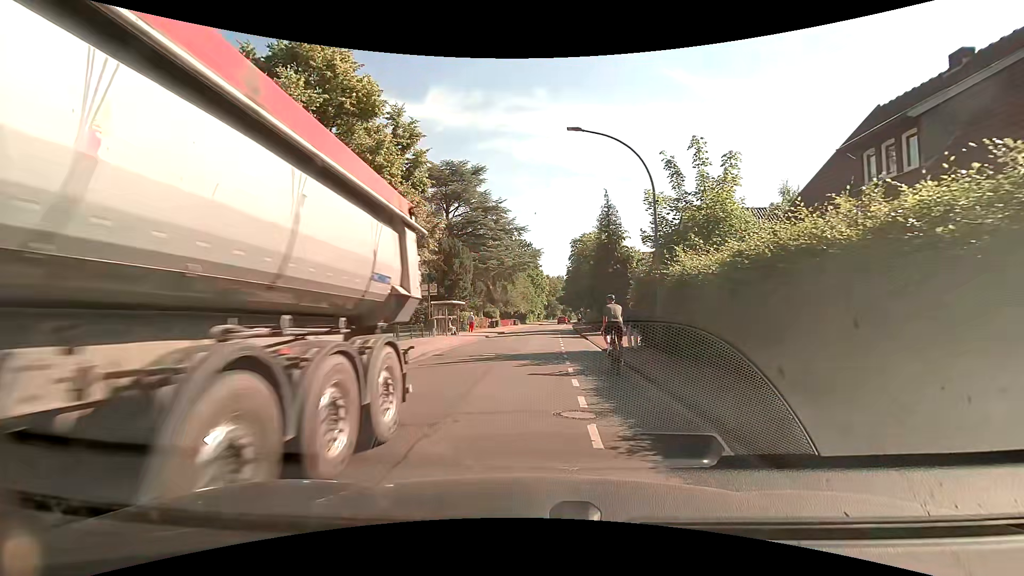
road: tertiary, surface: asphalt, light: Day
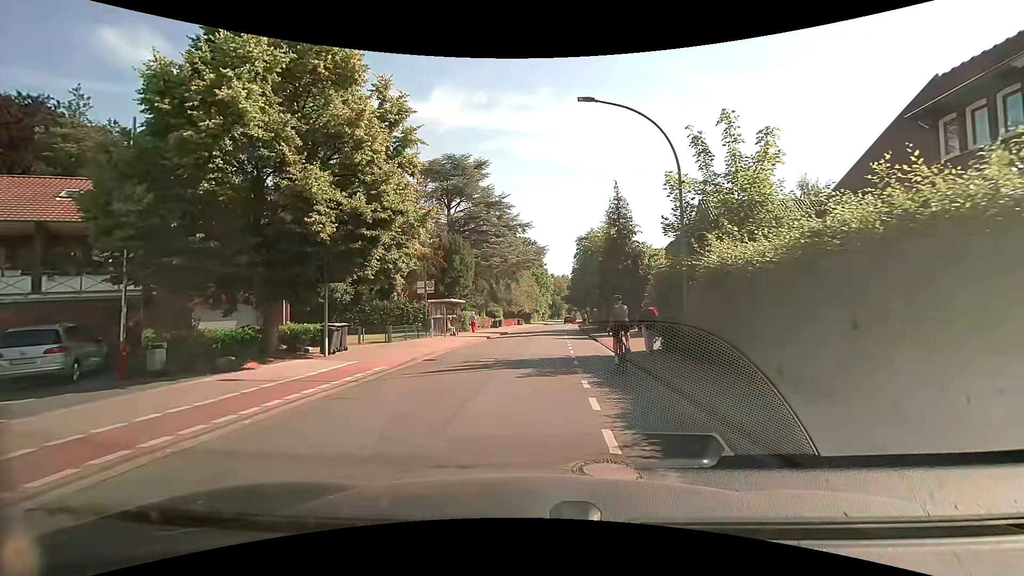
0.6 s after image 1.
(0.0, +2.4) m; +1°
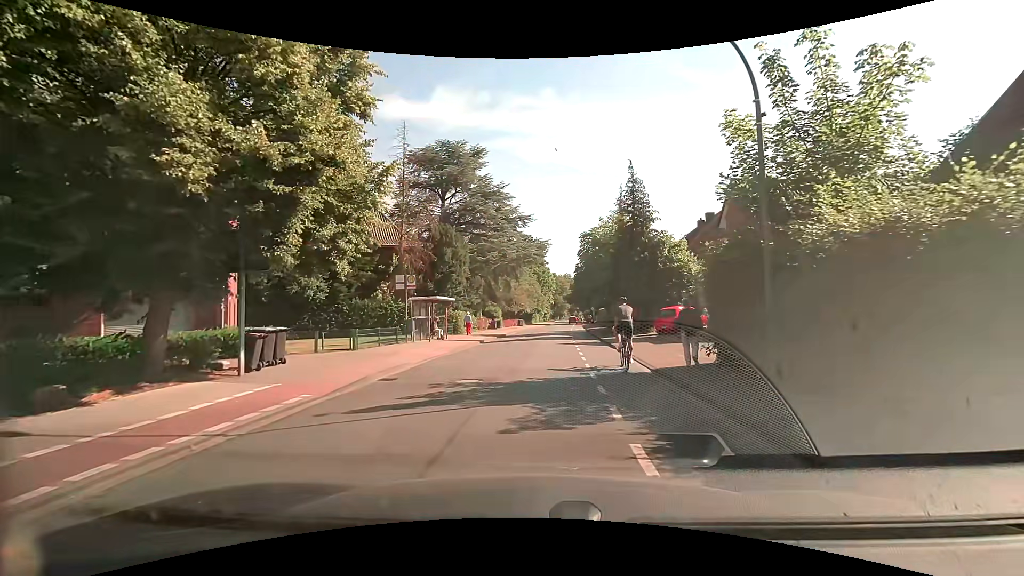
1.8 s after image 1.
(-0.1, +5.0) m; -1°
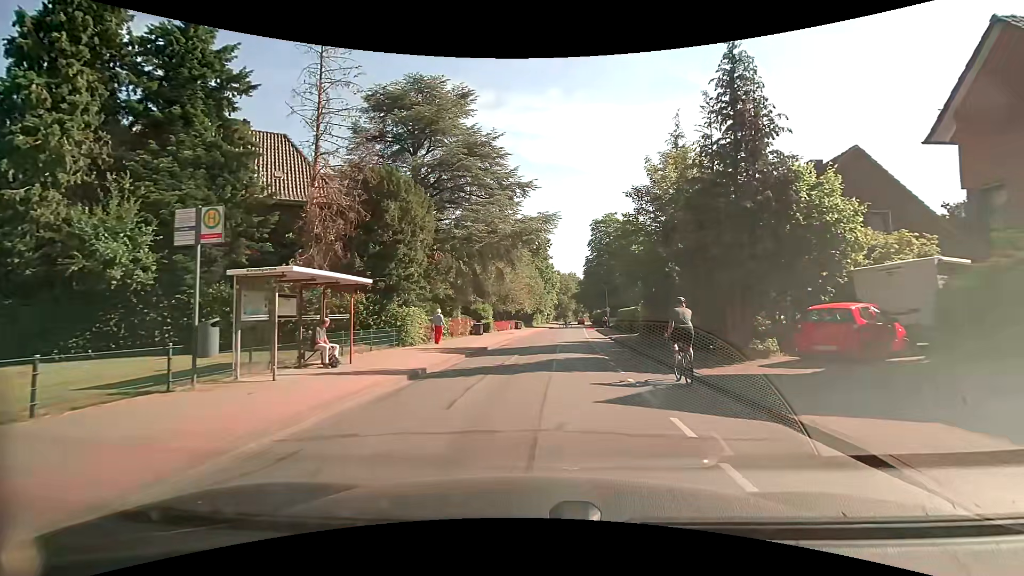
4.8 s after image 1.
(+0.2, +15.8) m; +1°
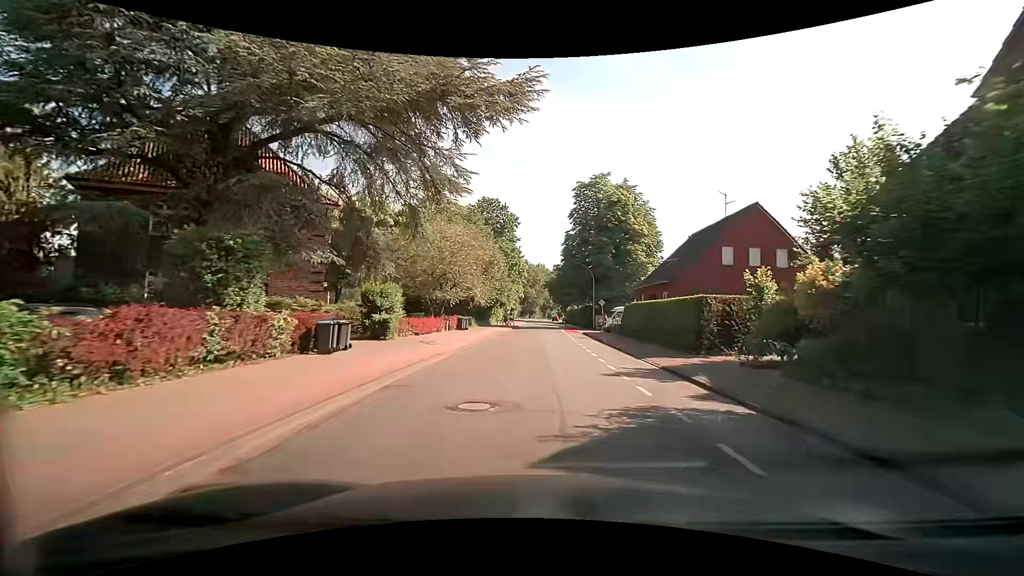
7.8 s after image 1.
(+0.5, +23.3) m; +3°
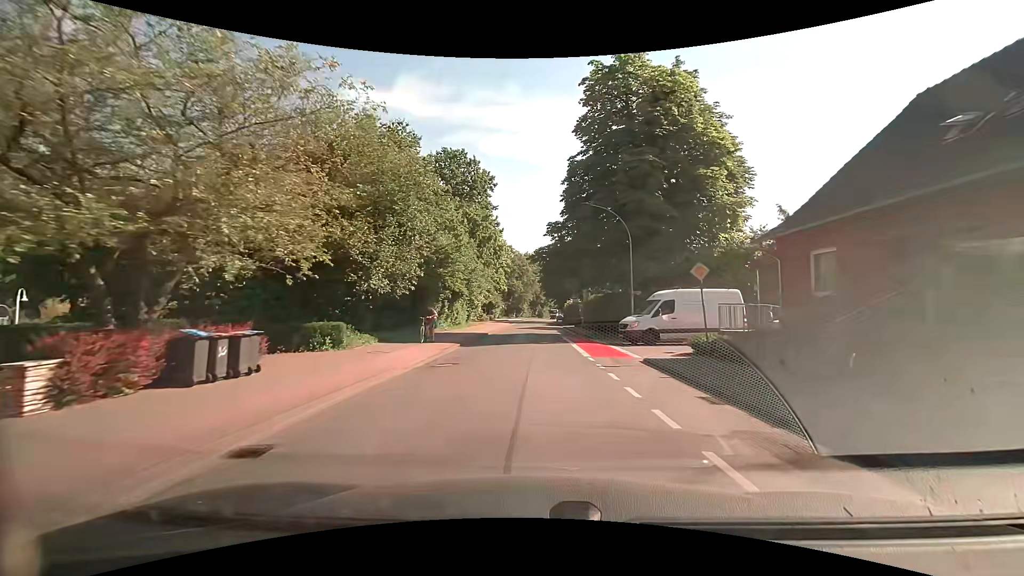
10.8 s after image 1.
(+0.9, +29.0) m; +2°
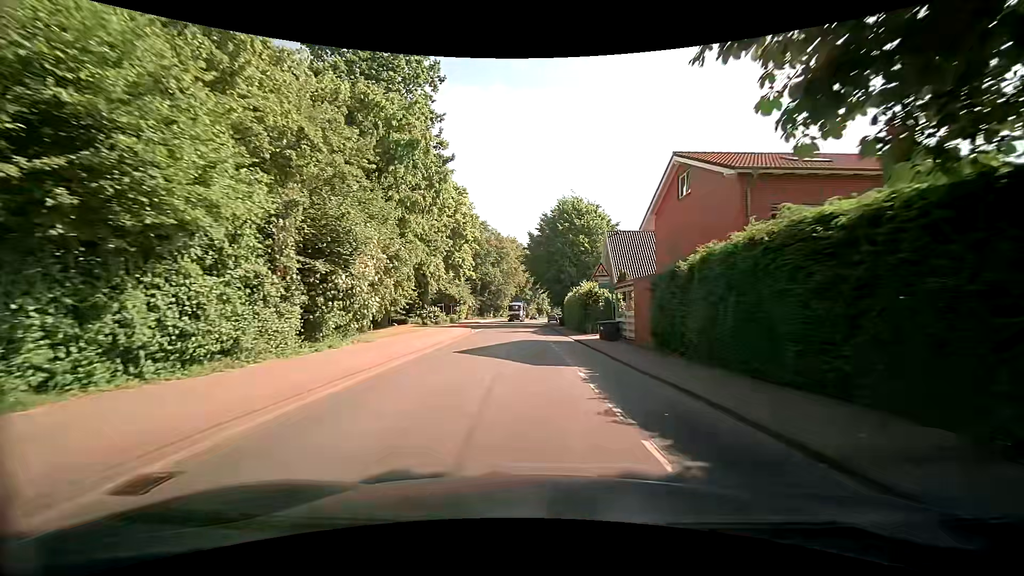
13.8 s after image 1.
(+0.3, +32.2) m; +2°
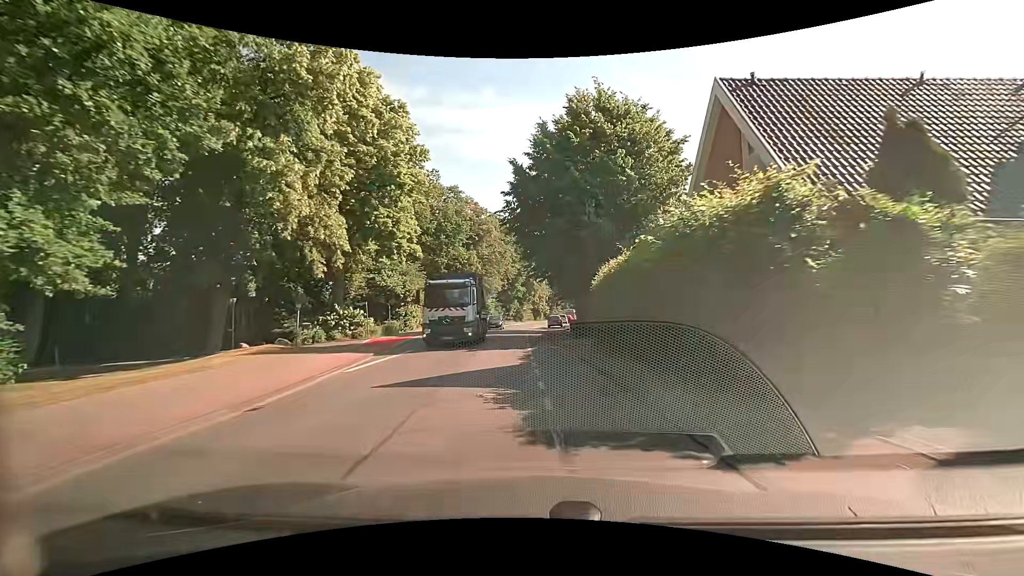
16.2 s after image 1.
(0.0, +27.5) m; 0°
(0, +10) (0, +20) (0, +30) (-1, +40) (-1, +50) (-1, +60) (-1, +70) (0, +80) (+2, +90) (+3, +100) m
